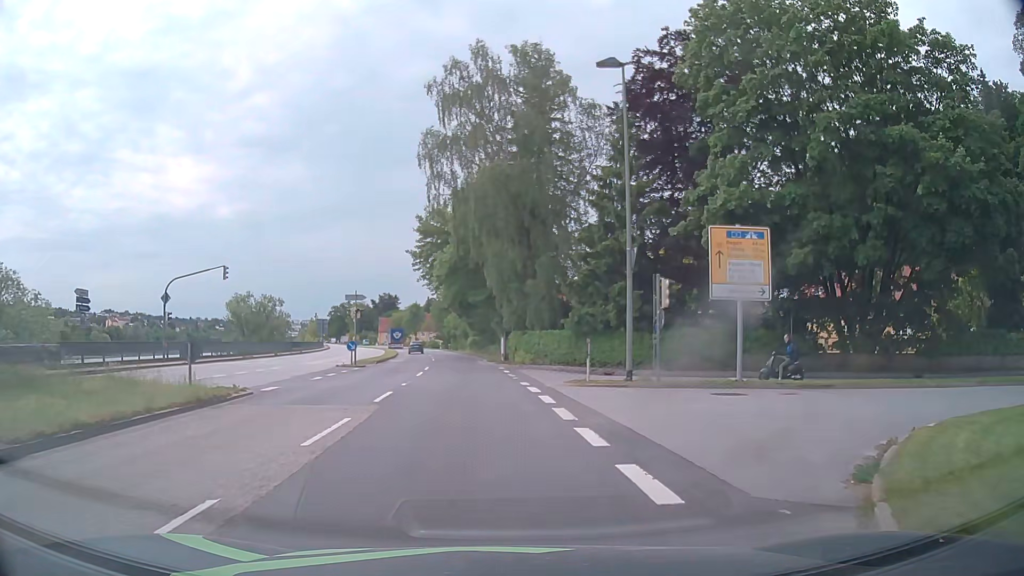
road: primary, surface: asphalt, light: Day
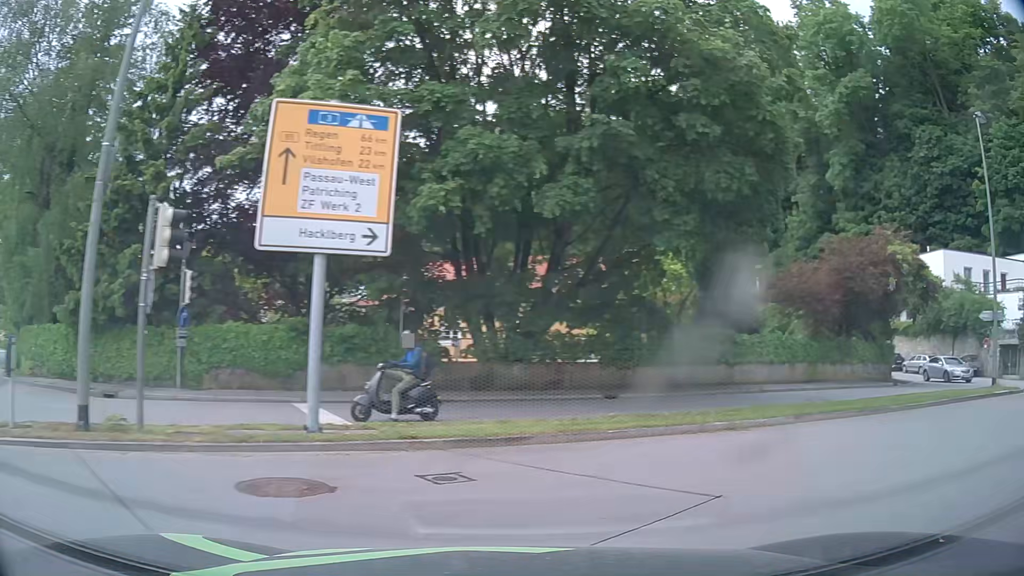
(+2.8, +10.6) m; +36°
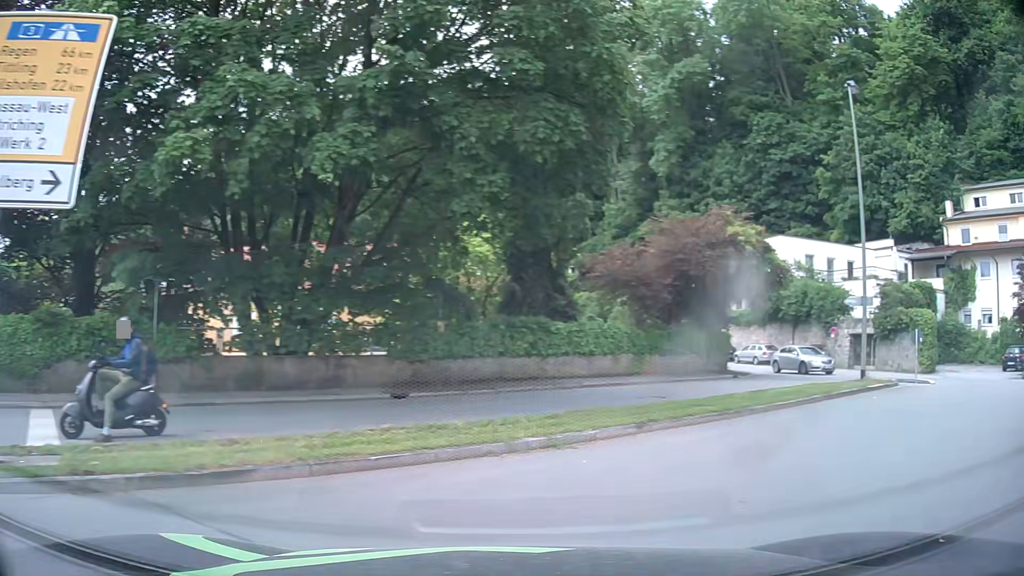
(+0.5, +3.1) m; +17°
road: residential
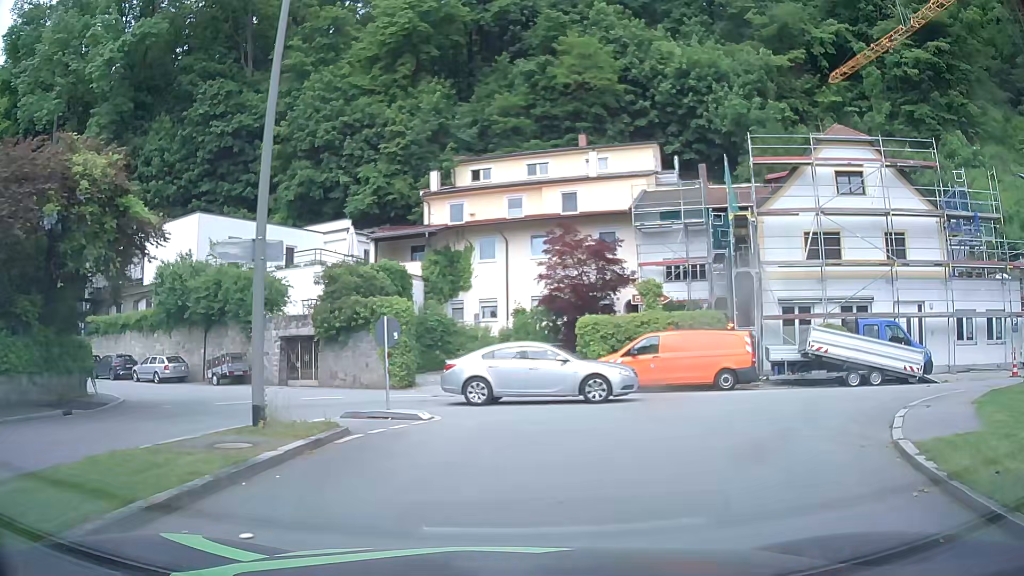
(+5.9, +11.1) m; +46°
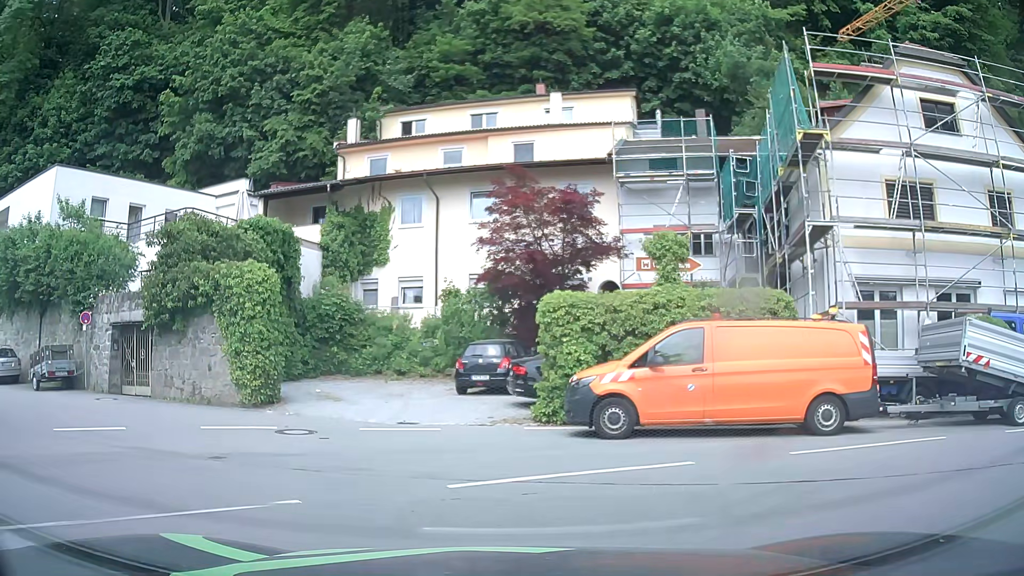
(+0.6, +9.9) m; +4°
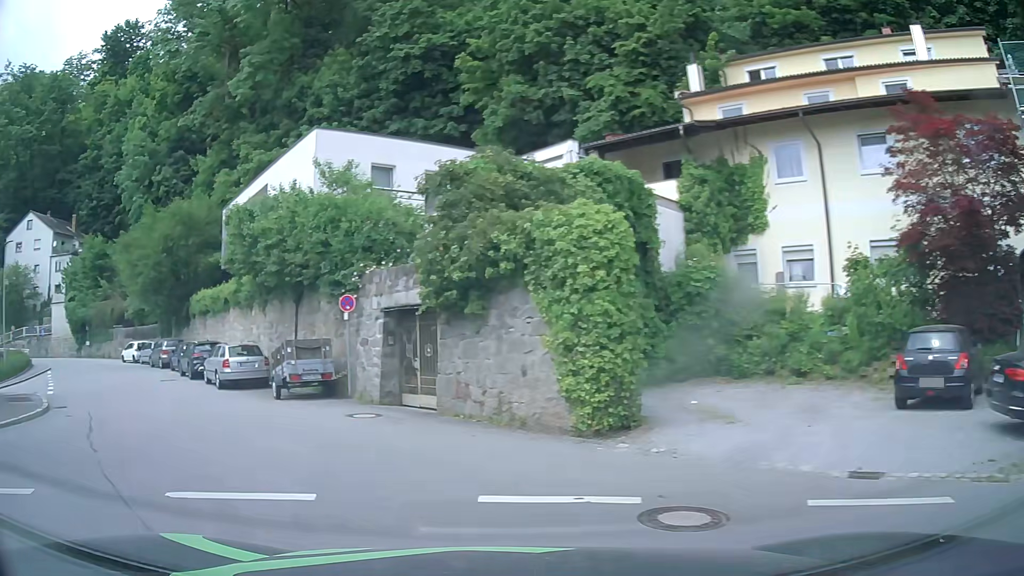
(-1.4, +6.7) m; -29°
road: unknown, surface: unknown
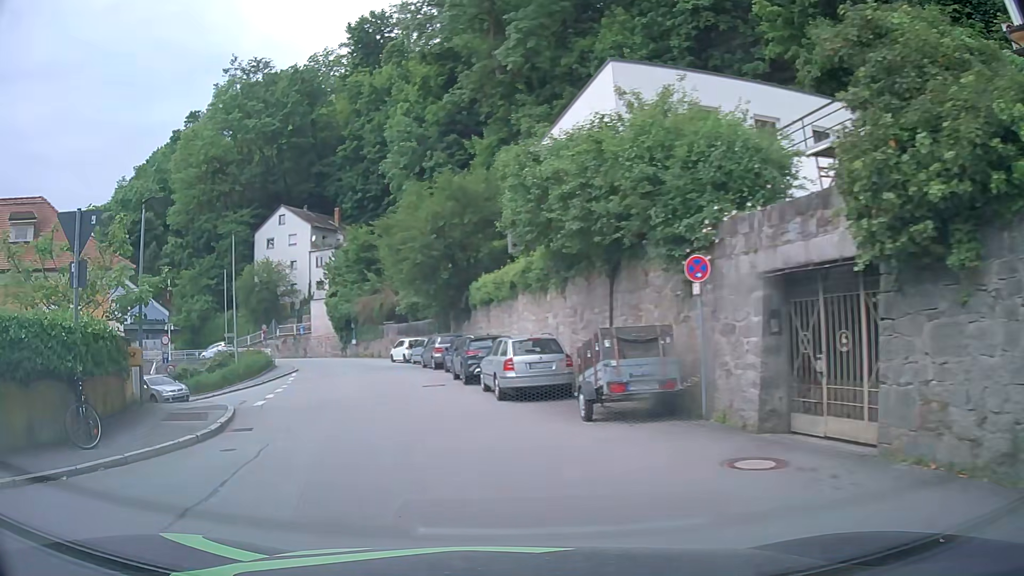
(-1.5, +6.4) m; -26°
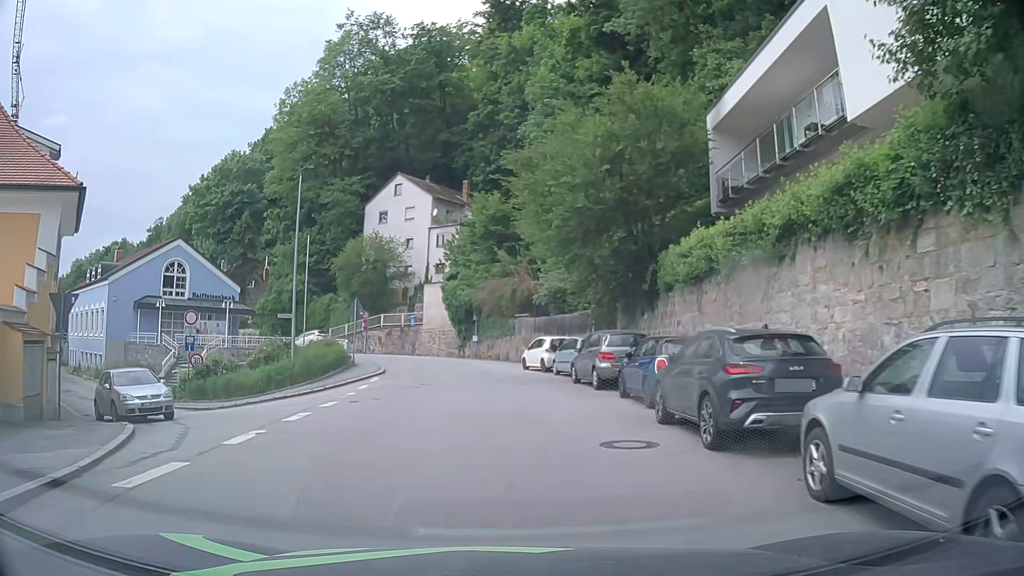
(-1.8, +12.9) m; -11°
(0, +10) (0, +20) (-1, +30) (-4, +40) (-10, +48) (-17, +55) (-25, +61) (-32, +67) (-40, +74) (-46, +82) m
